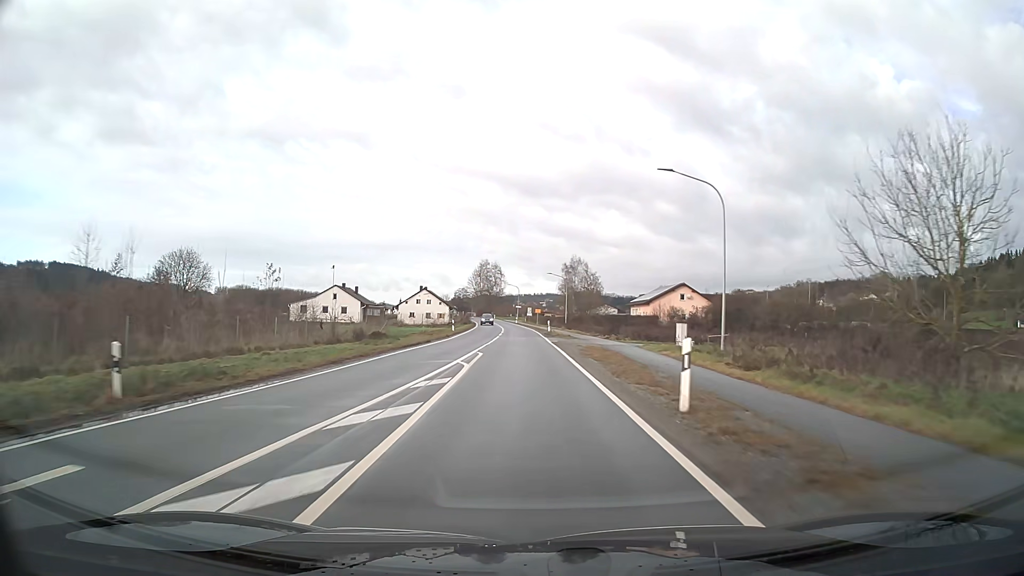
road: secondary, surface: asphalt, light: Day
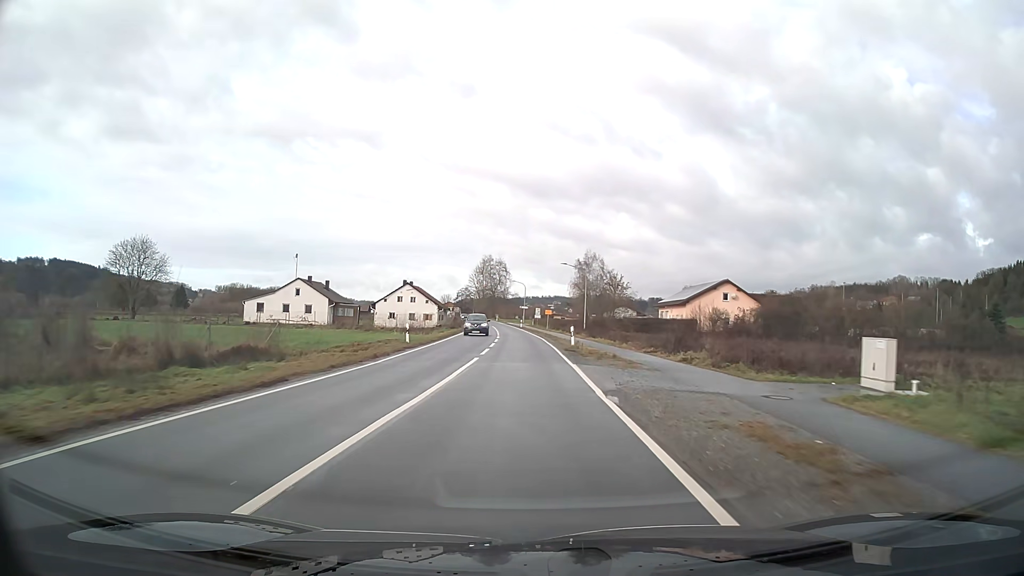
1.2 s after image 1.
(-0.1, +22.6) m; -1°
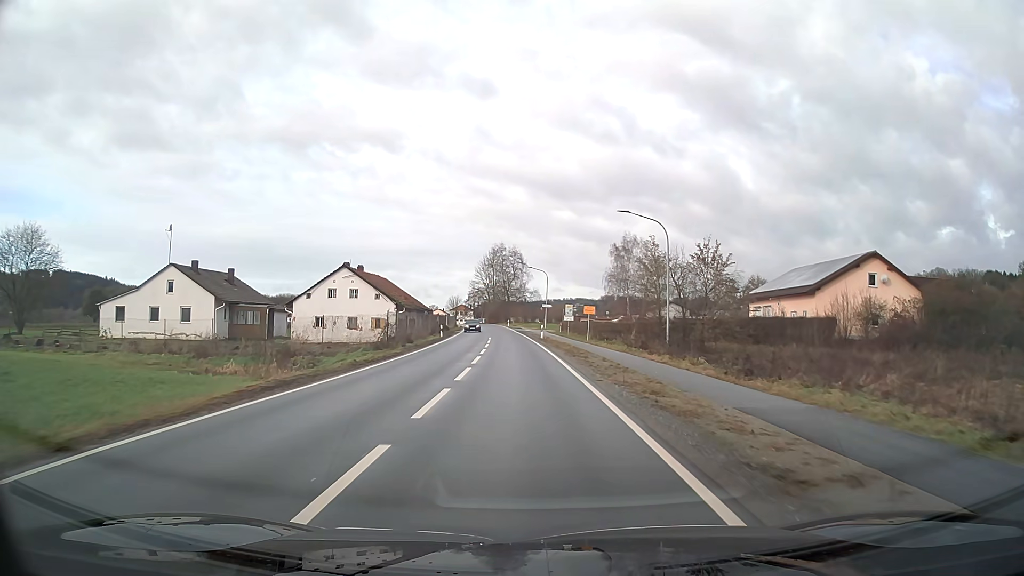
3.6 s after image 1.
(-0.6, +39.6) m; -2°
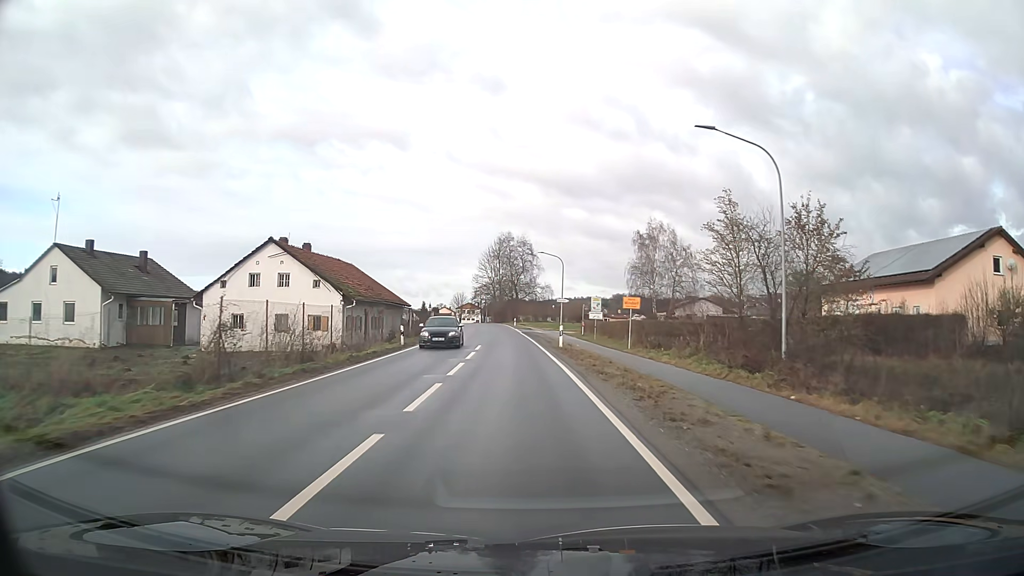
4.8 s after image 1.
(-0.2, +17.7) m; -1°
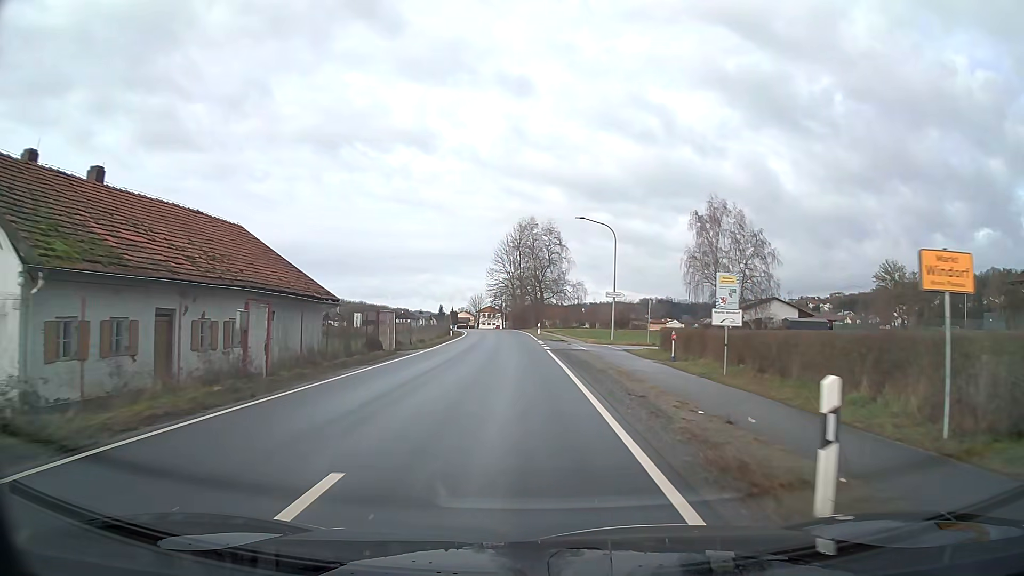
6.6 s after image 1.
(-0.5, +26.2) m; -2°
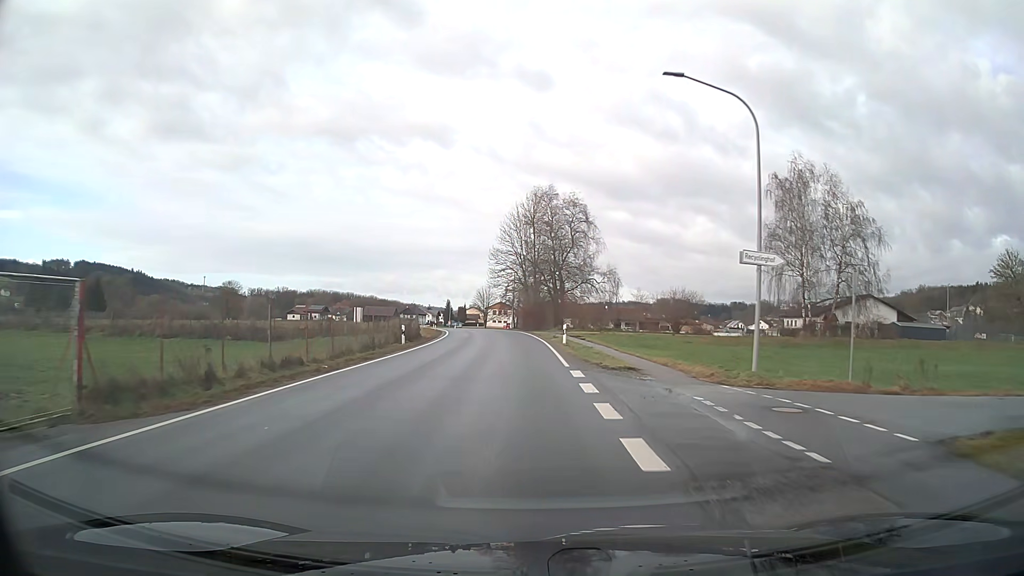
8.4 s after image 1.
(-0.3, +26.0) m; -1°
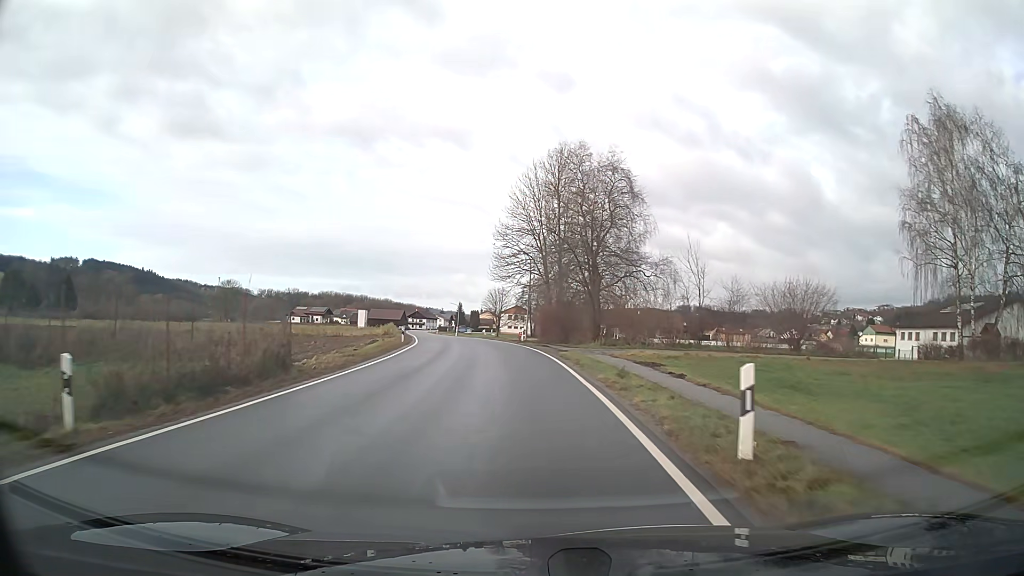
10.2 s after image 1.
(-0.3, +24.3) m; -2°
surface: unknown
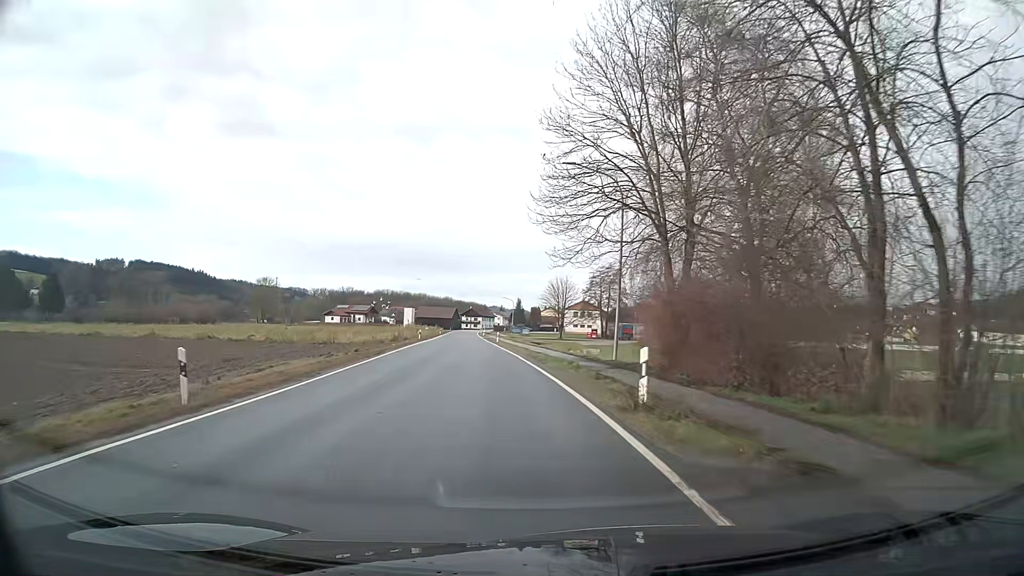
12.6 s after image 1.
(-1.4, +31.3) m; -6°
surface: asphalt
